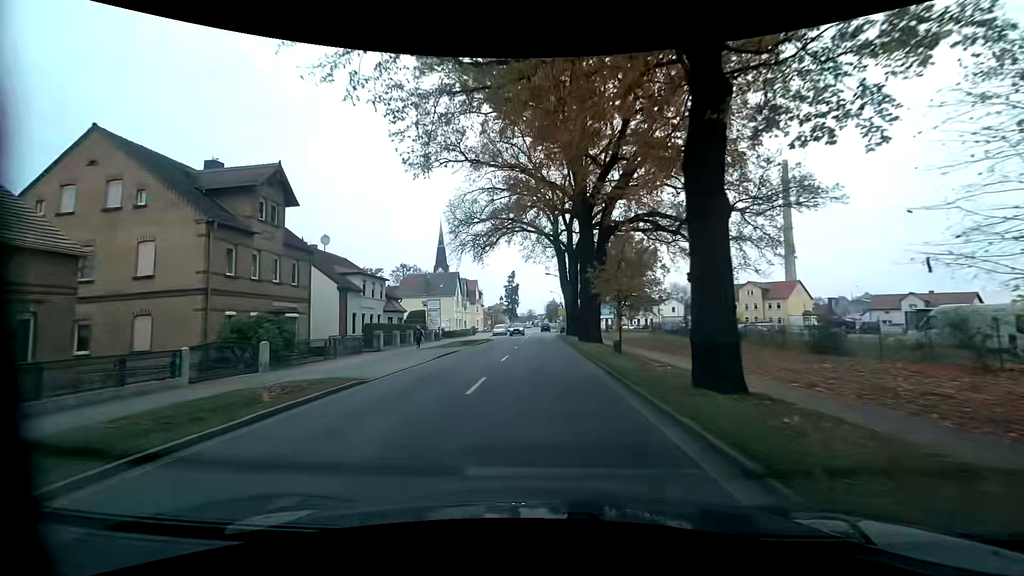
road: primary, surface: asphalt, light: Day
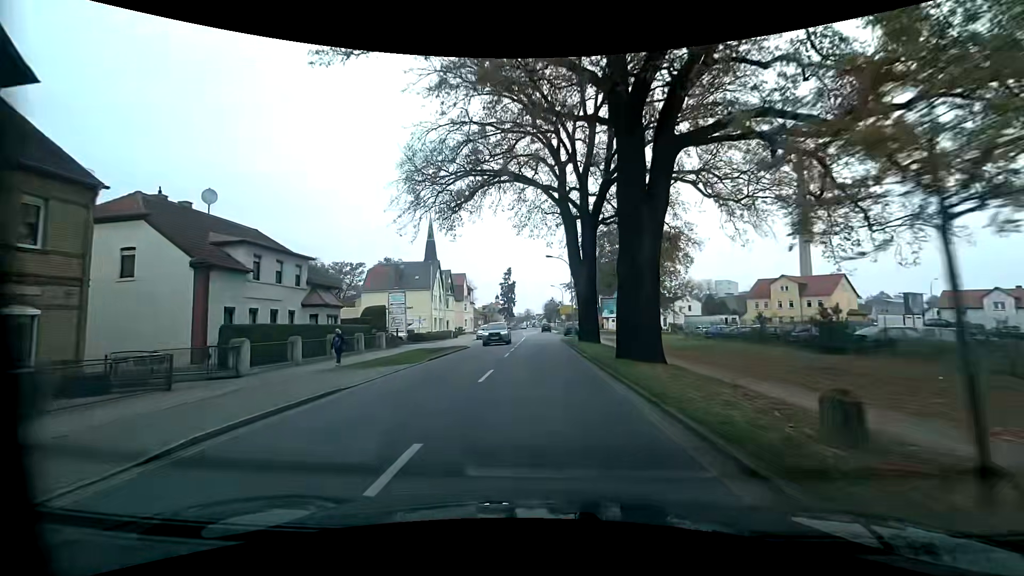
(+0.1, +16.1) m; +1°
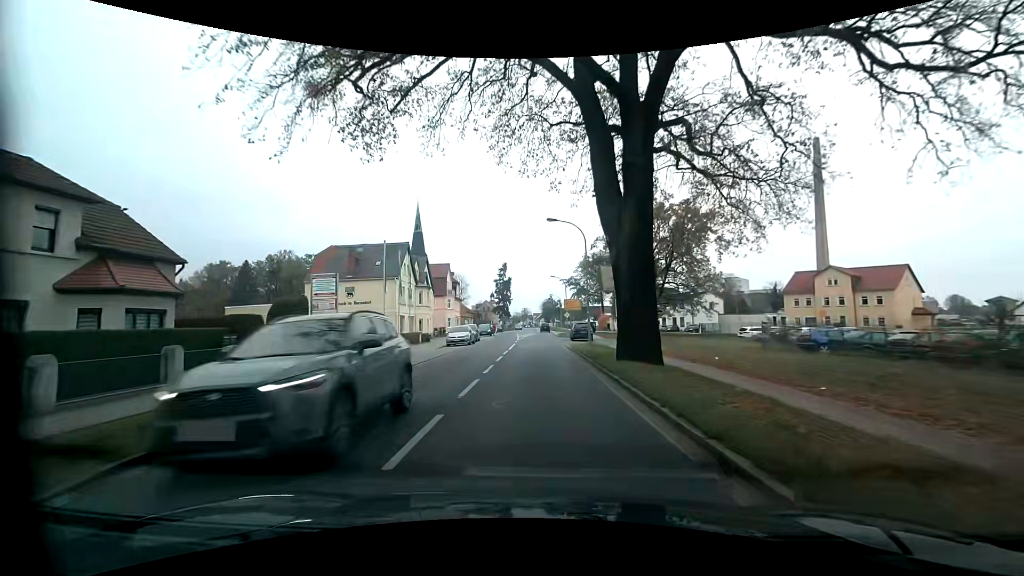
(+0.1, +16.0) m; 0°
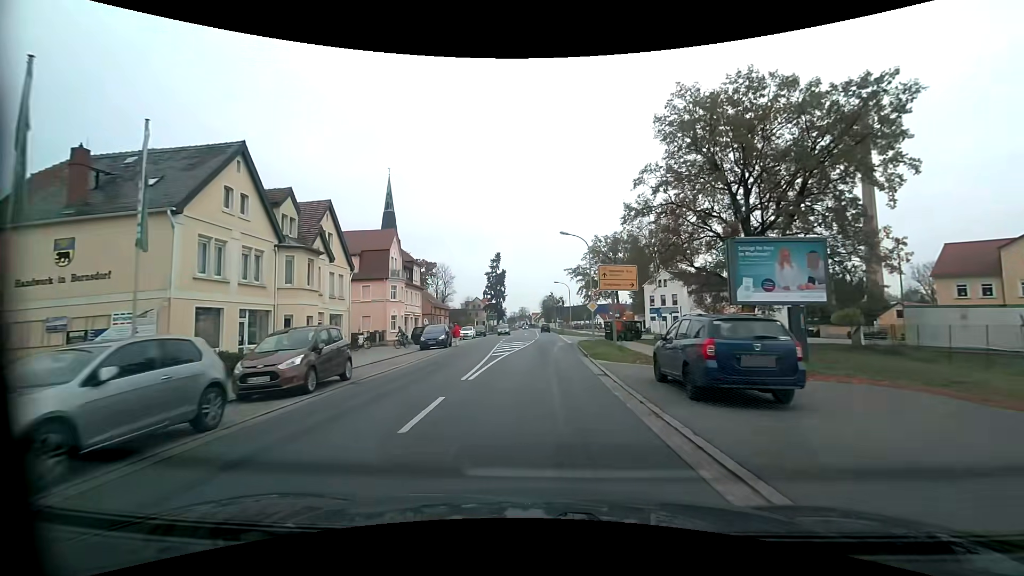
(-0.1, +31.7) m; 0°
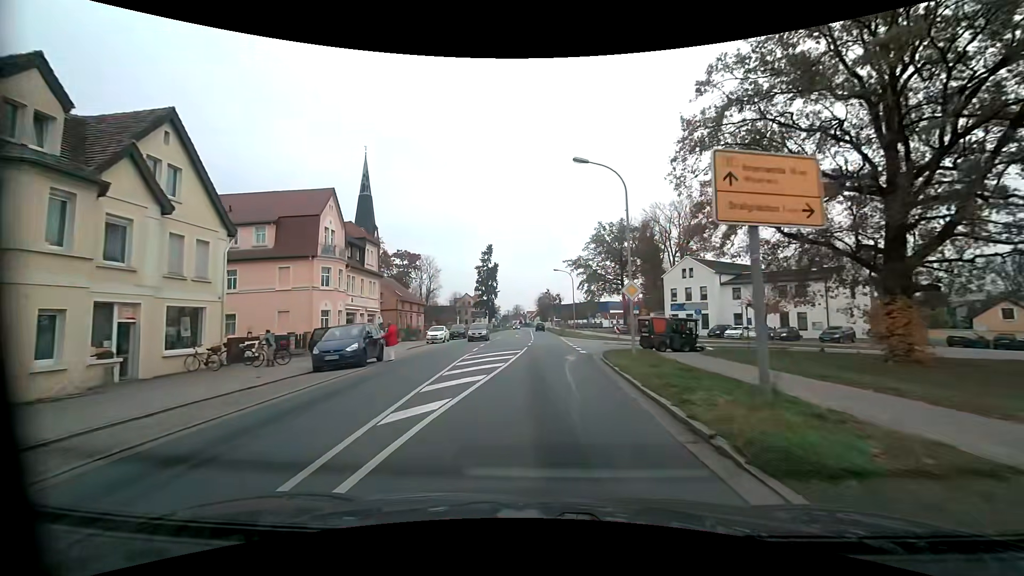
(0.0, +15.6) m; 0°
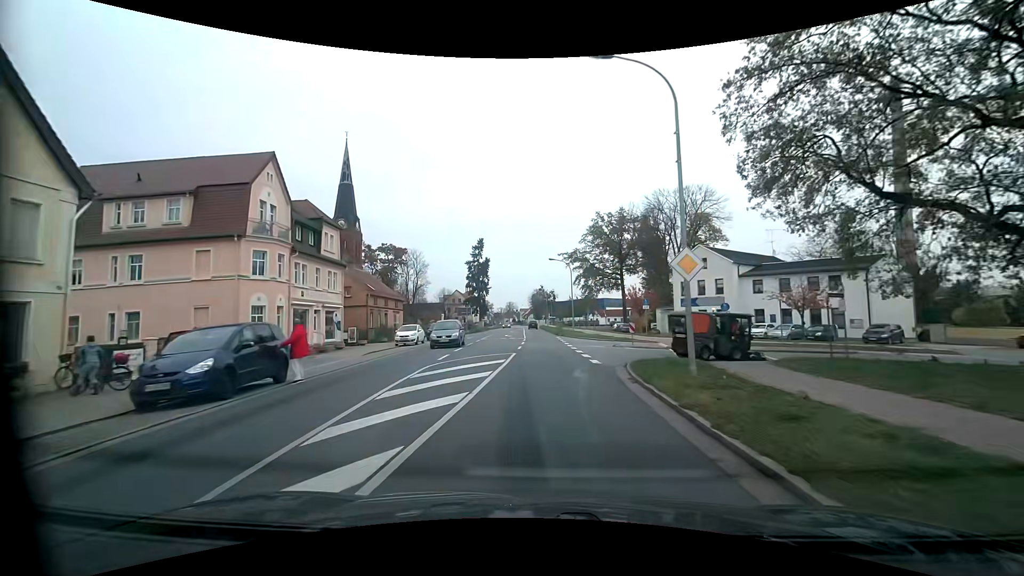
(+0.1, +7.8) m; +1°
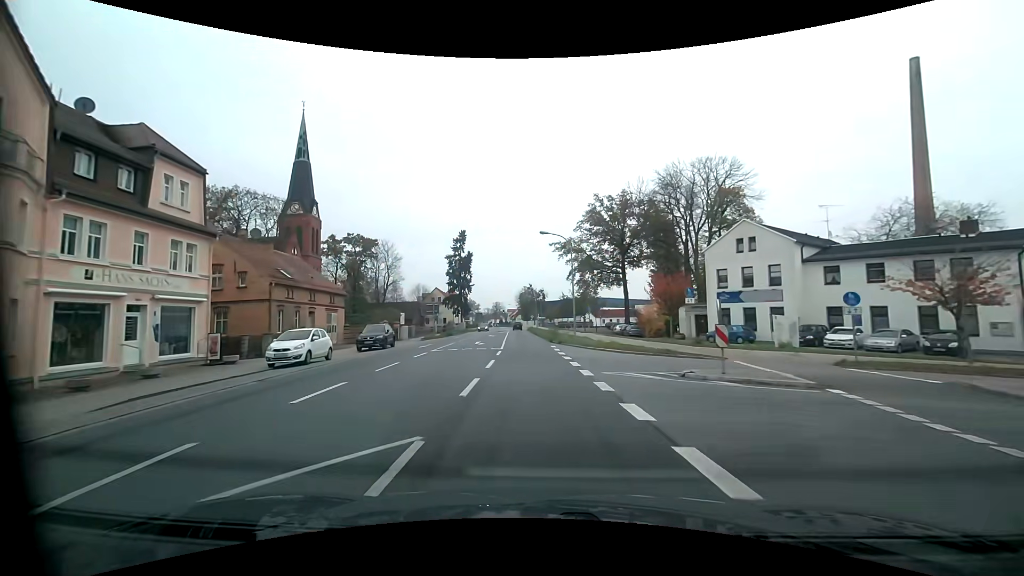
(+0.2, +15.6) m; +2°
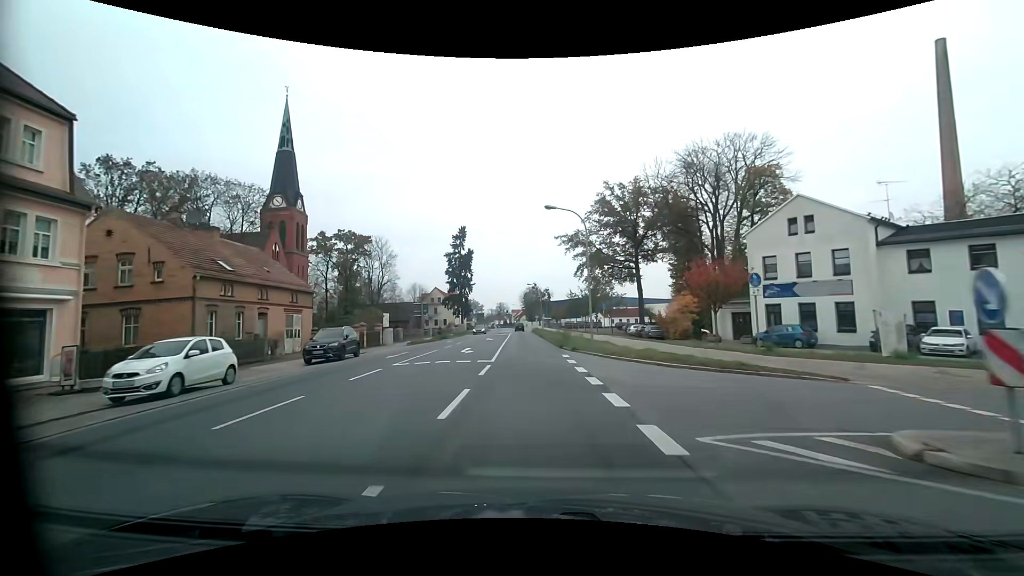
(0.0, +7.9) m; -1°
(0, +10) (0, +20) (-1, +30) (-1, +40) (-1, +50) (-2, +60) (-2, +70) (-3, +80) (-3, +90) (-4, +100) m
